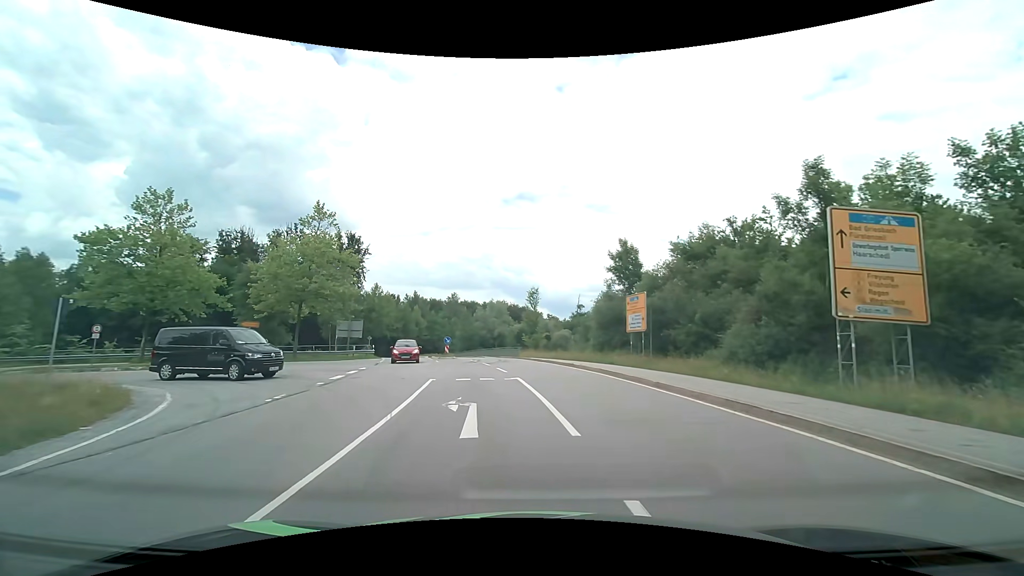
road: secondary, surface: asphalt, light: Day
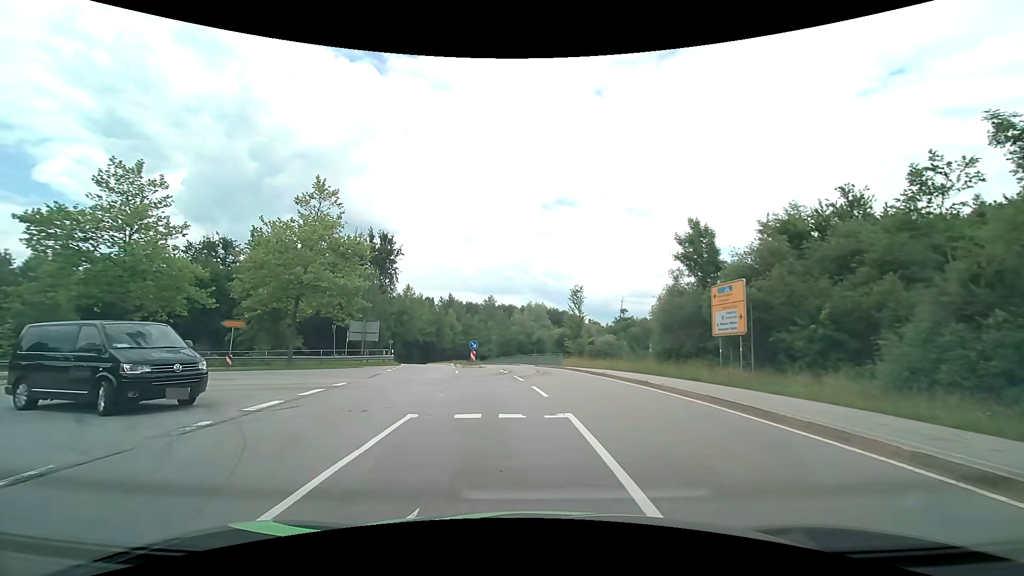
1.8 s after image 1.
(-0.2, +7.7) m; -4°
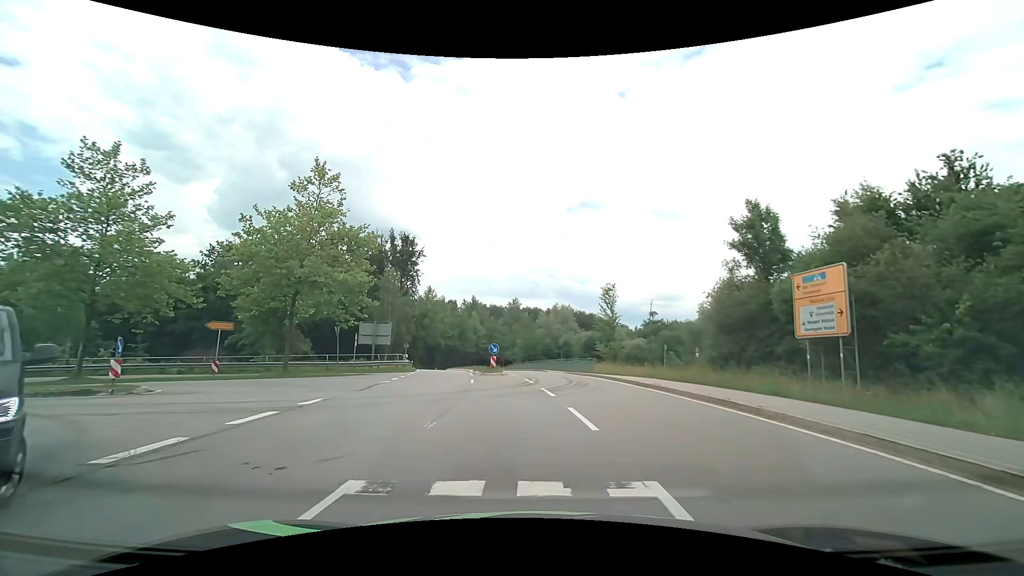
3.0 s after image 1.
(-0.1, +4.5) m; -3°
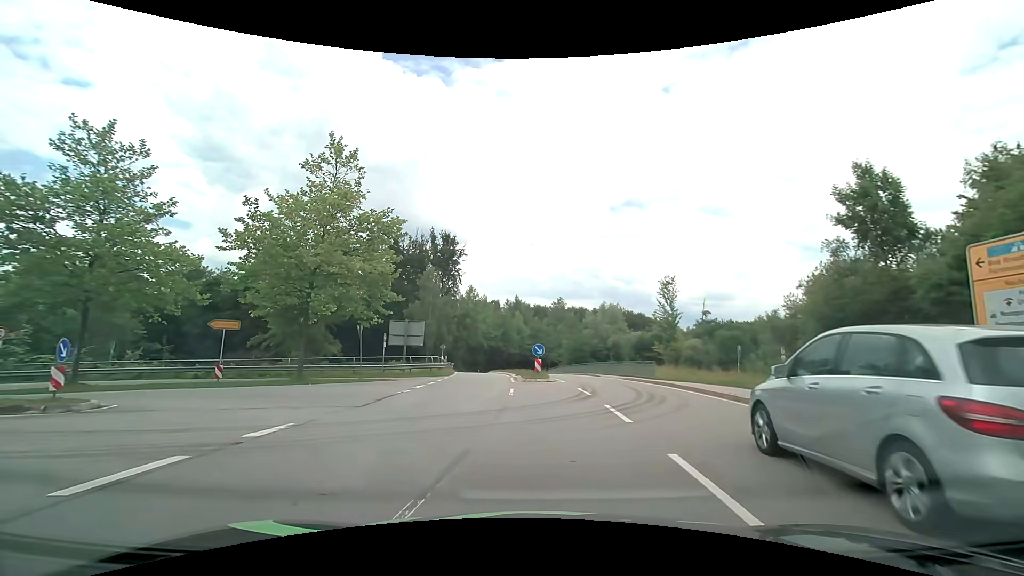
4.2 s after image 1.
(-0.1, +4.6) m; -5°
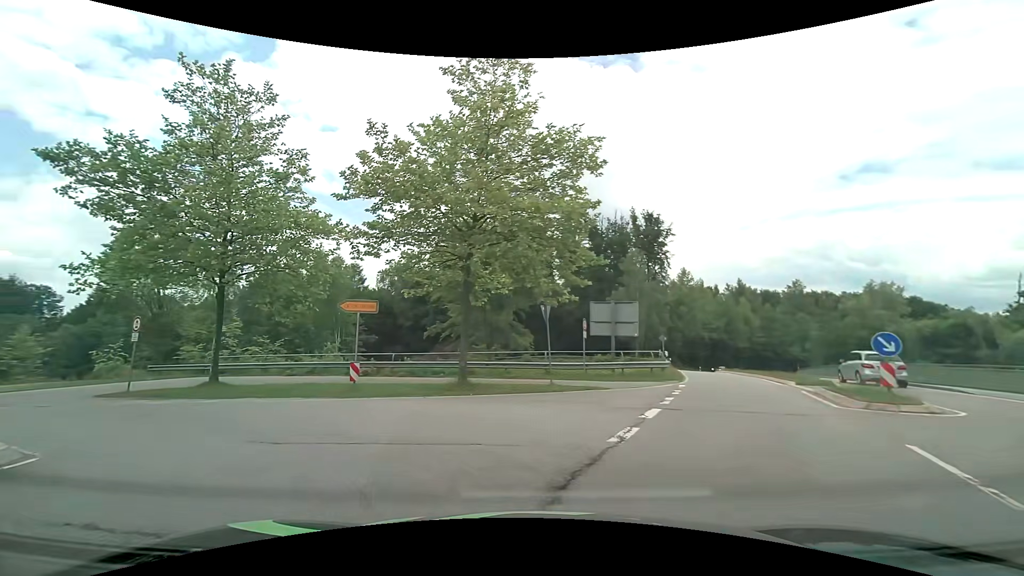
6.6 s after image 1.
(-1.9, +10.1) m; -23°
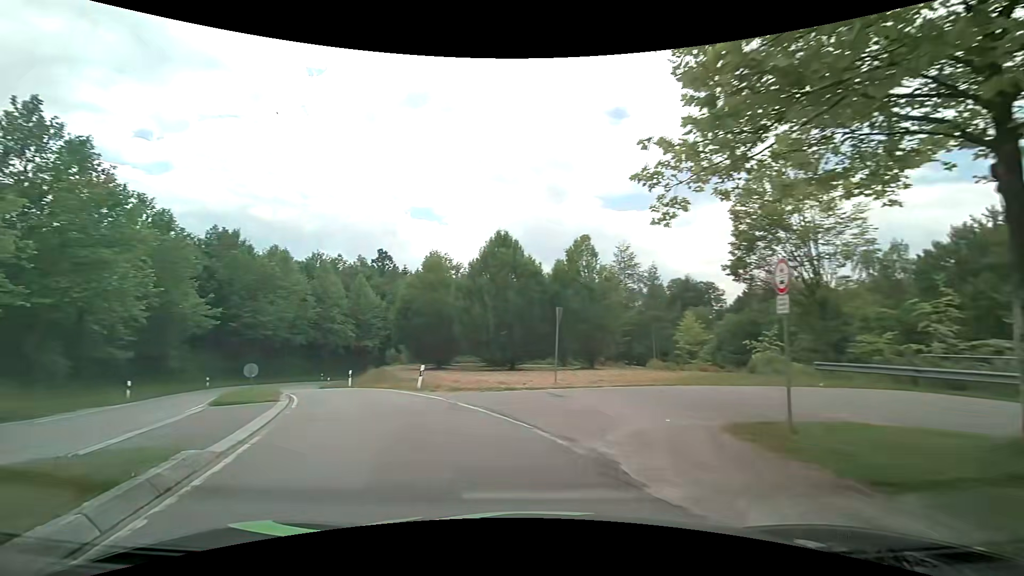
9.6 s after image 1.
(-7.1, +12.1) m; -67°
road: primary_link
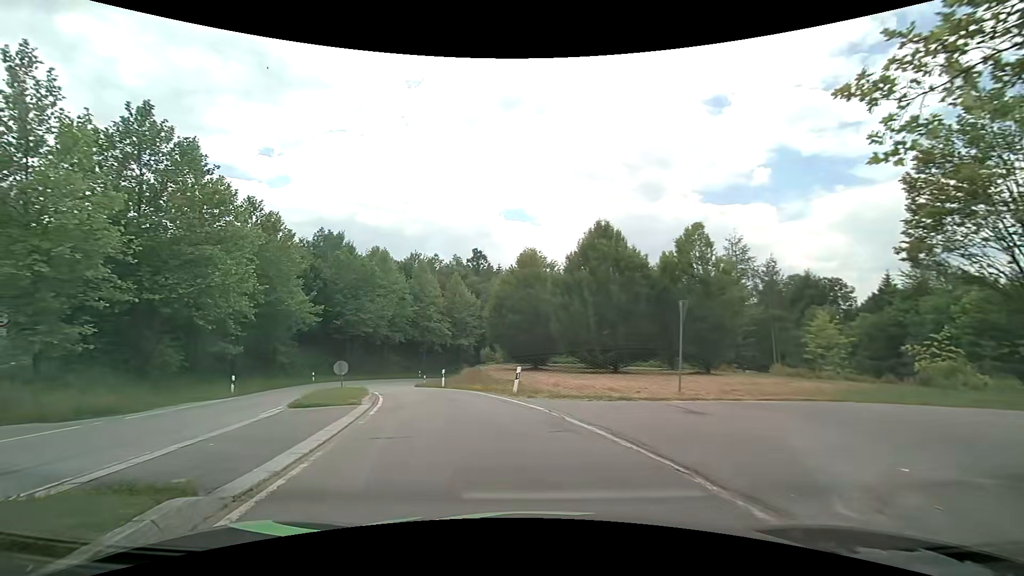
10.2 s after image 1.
(-0.2, +2.7) m; -11°
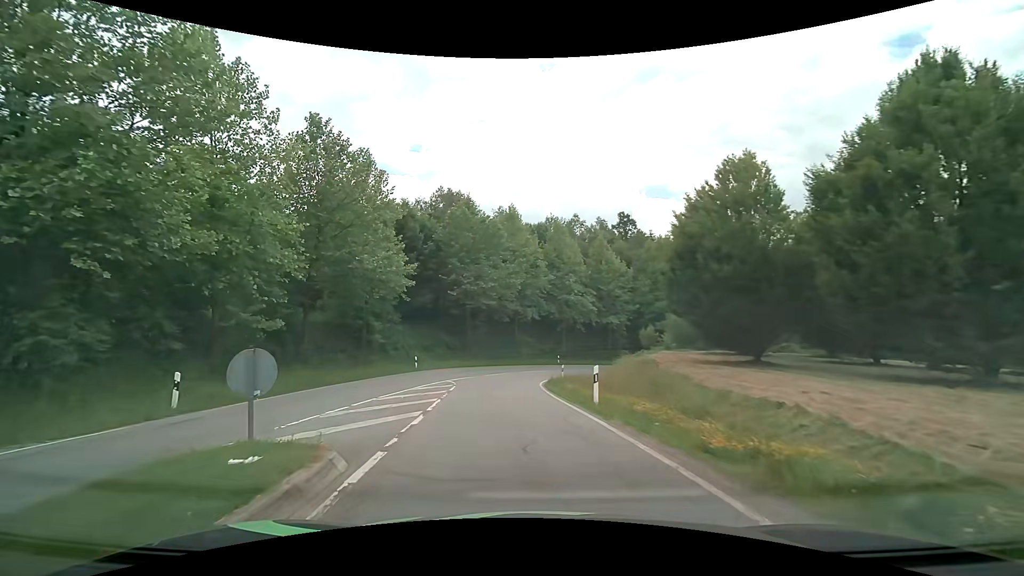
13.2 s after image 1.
(-2.4, +16.6) m; -15°
(-1, +10) (-1, +20) (-2, +30) (0, +40) (+4, +49) (+9, +57) (+17, +63) (+26, +67) (+36, +68) (+46, +65) m
